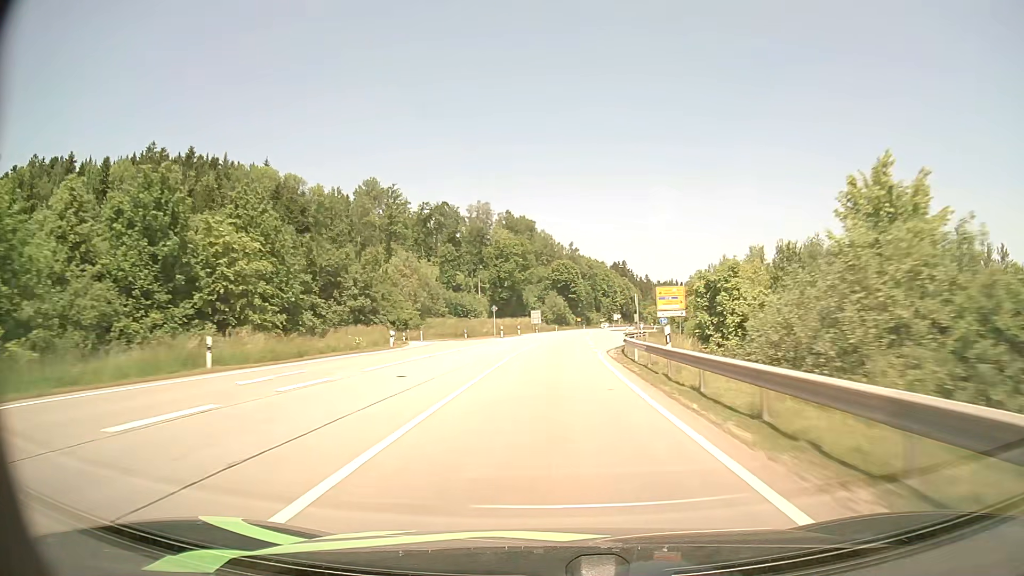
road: primary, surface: asphalt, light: Day
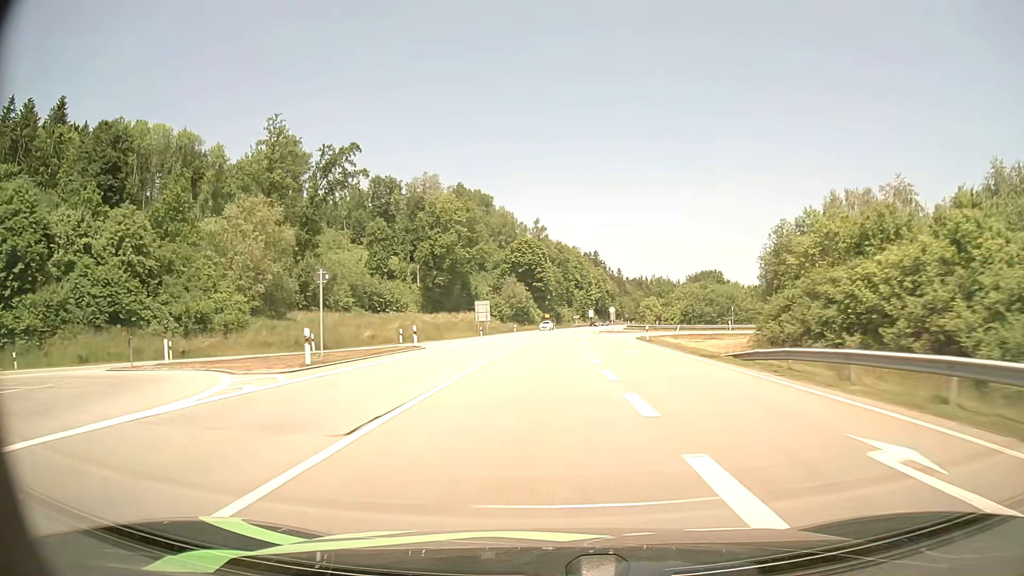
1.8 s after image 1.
(+1.5, +48.0) m; +3°
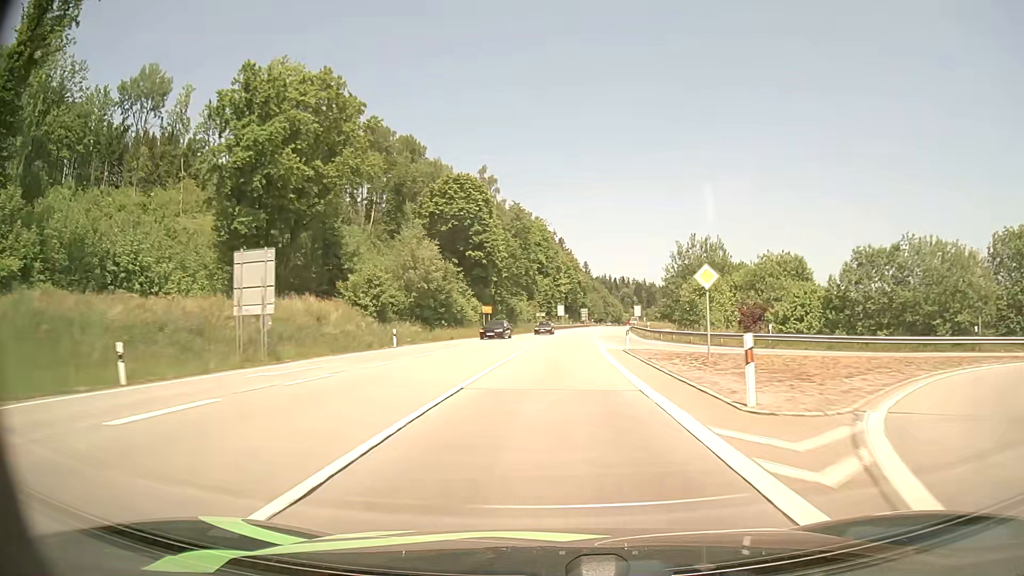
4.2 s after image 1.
(+1.3, +62.4) m; +3°
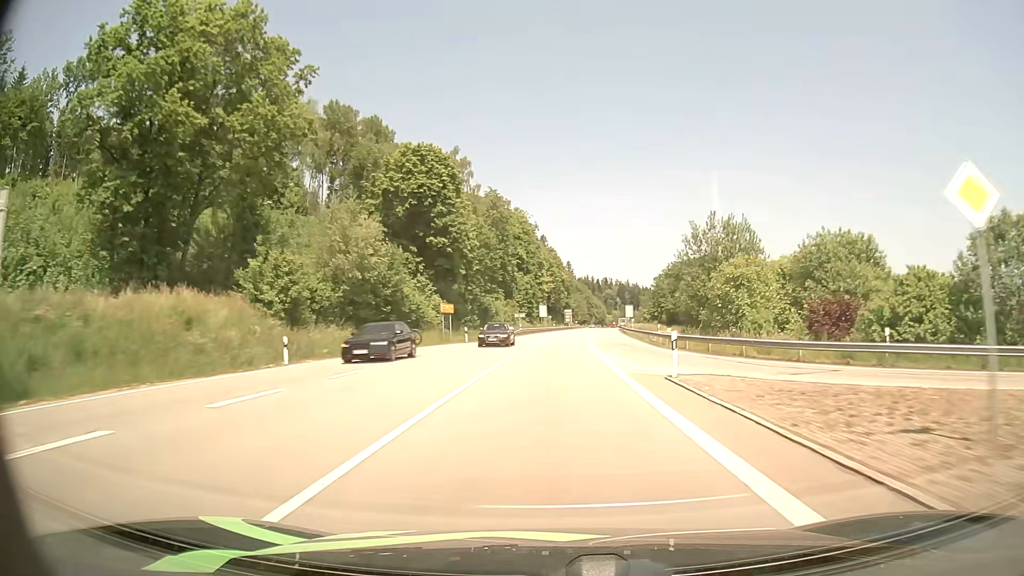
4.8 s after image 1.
(+0.2, +15.1) m; +1°
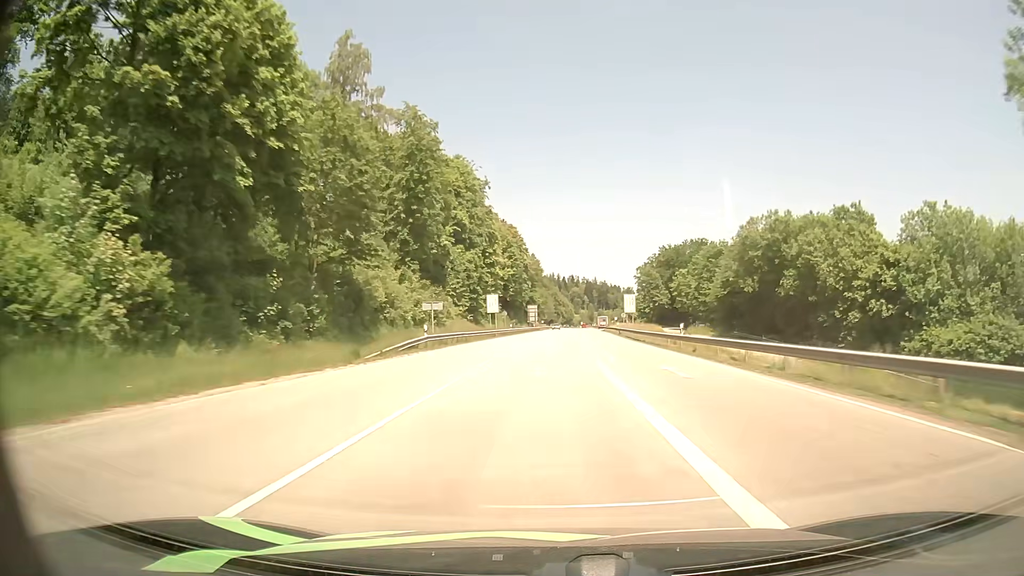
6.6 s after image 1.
(+1.4, +45.4) m; +3°
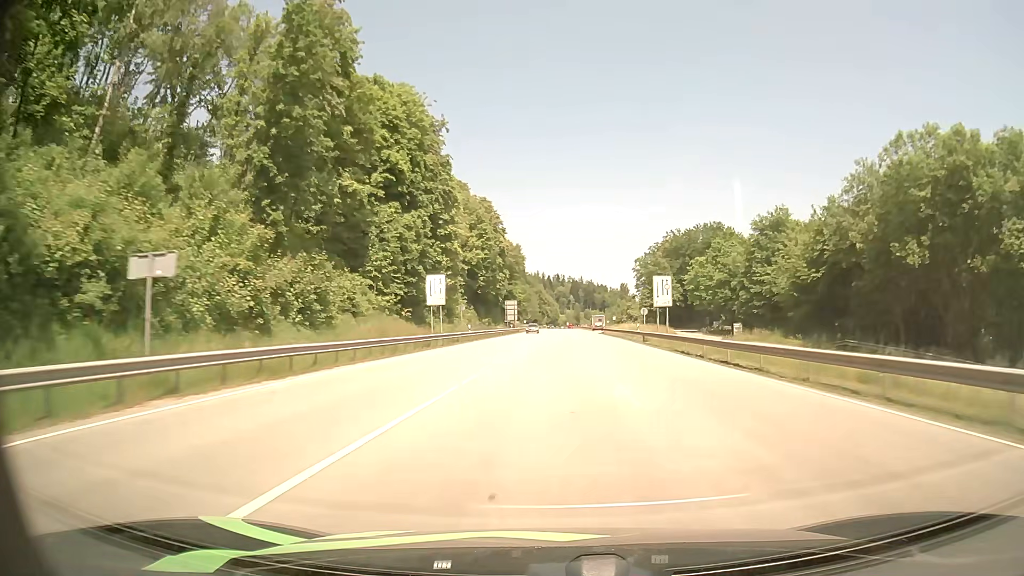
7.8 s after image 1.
(+0.4, +30.6) m; +1°
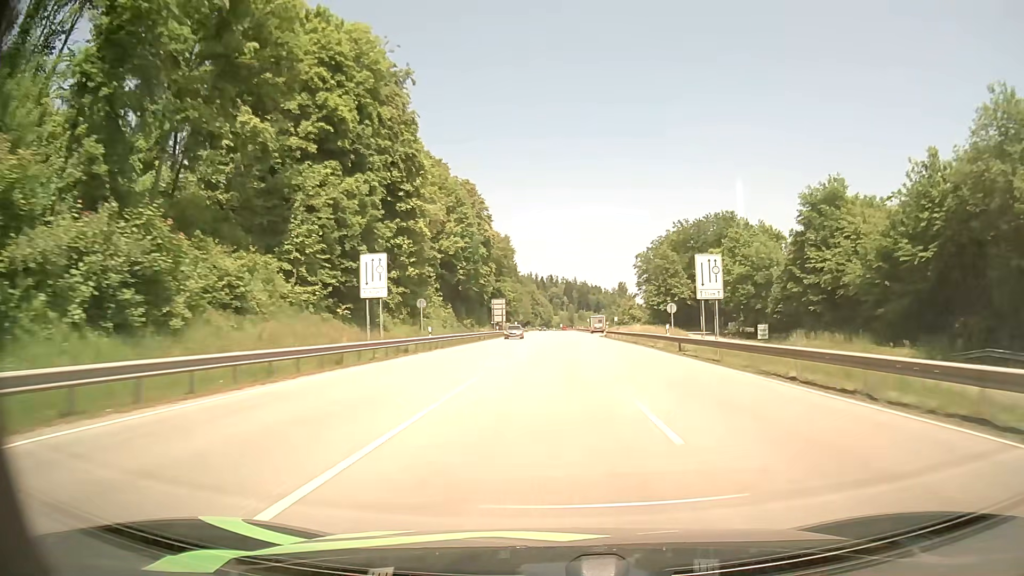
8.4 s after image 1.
(+0.1, +15.4) m; 0°
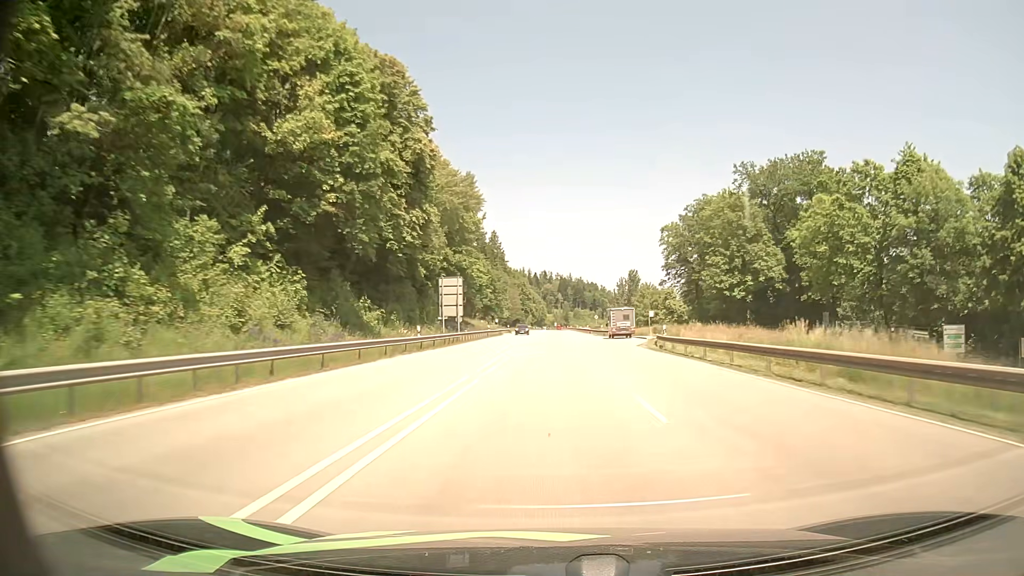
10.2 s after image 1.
(+0.5, +46.3) m; +1°
(0, +10) (0, +20) (0, +30) (0, +40) (0, +50) (0, +60) (0, +70) (0, +80) (0, +90) (+1, +100) m
